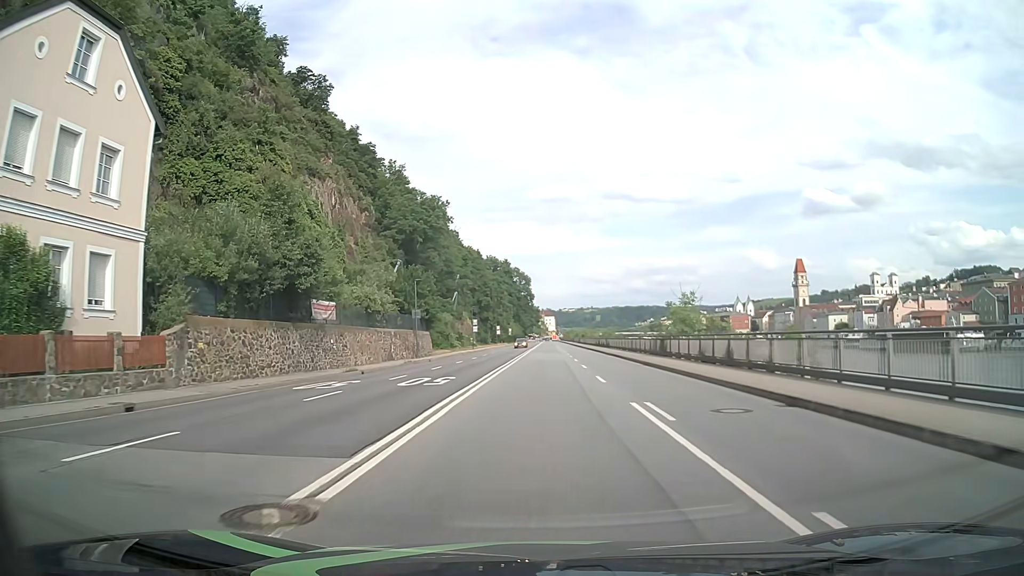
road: primary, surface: asphalt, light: Day
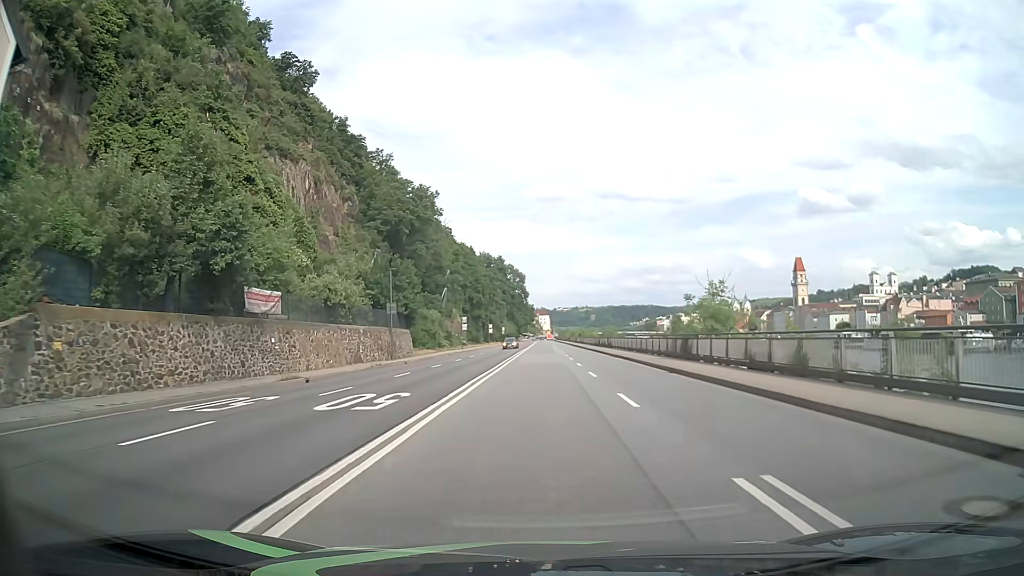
(0.0, +7.6) m; +1°
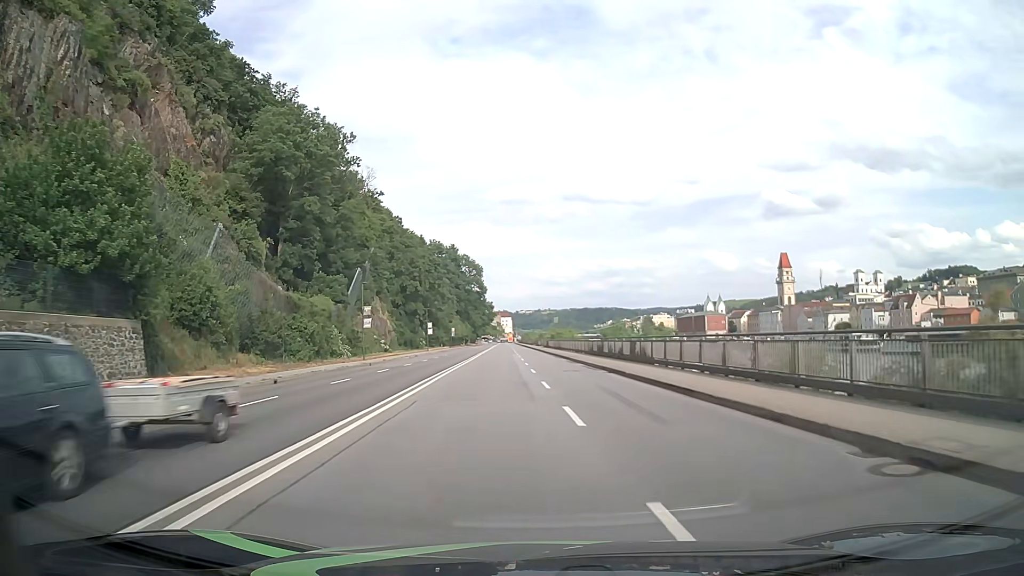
(+0.9, +38.1) m; +3°
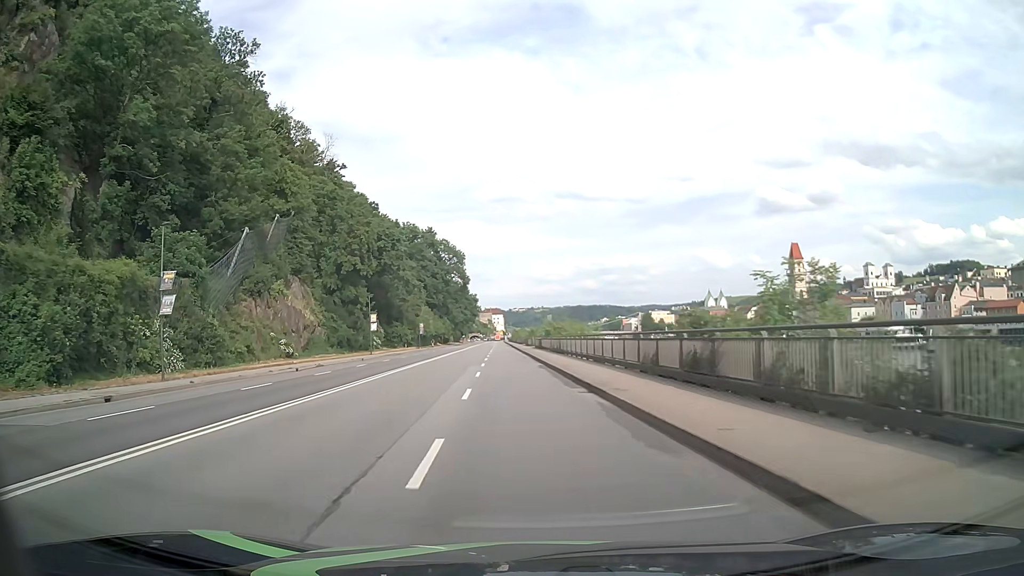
(+0.6, +30.5) m; +1°
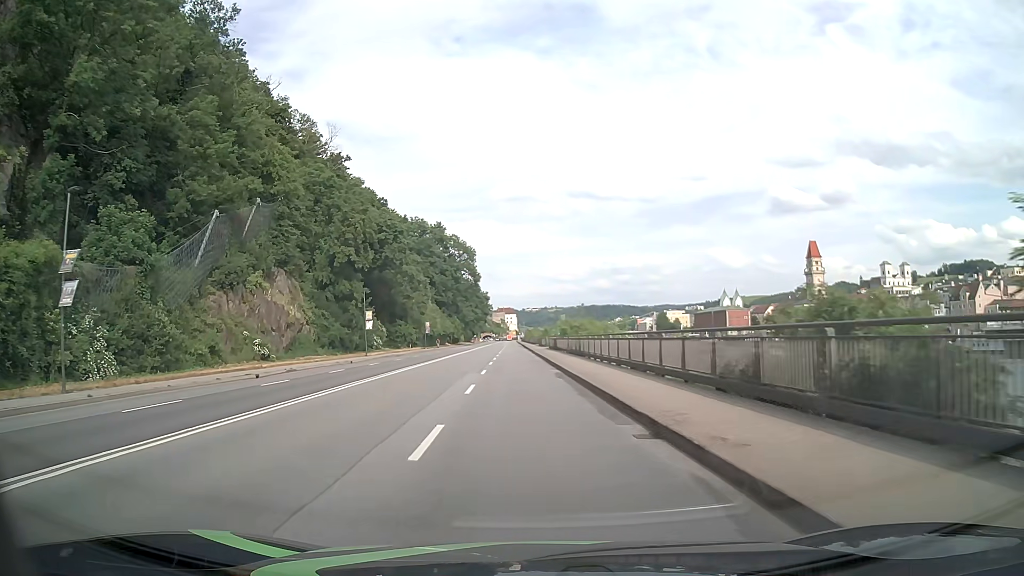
(-0.1, +7.6) m; -1°
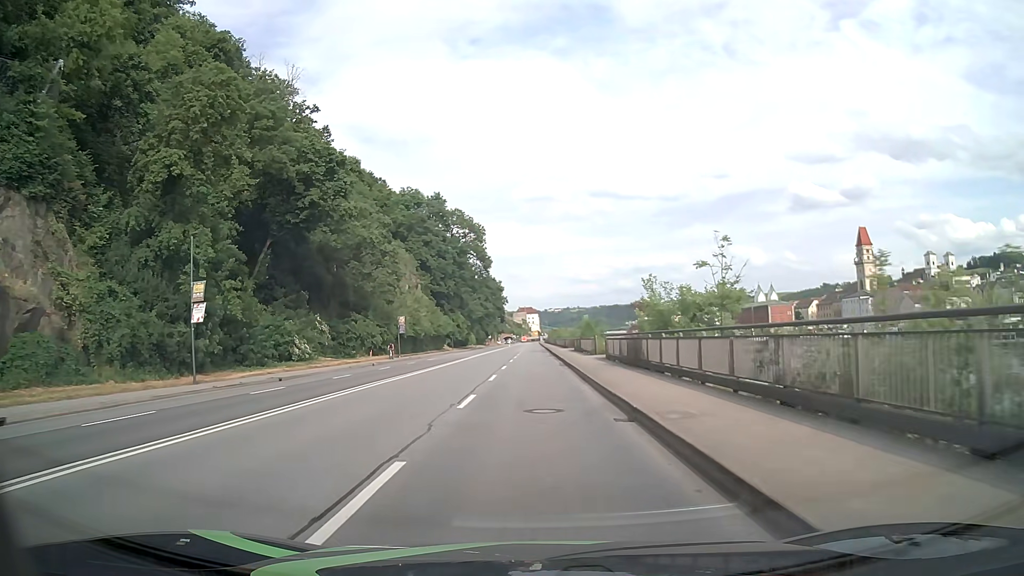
(-0.9, +38.1) m; -2°
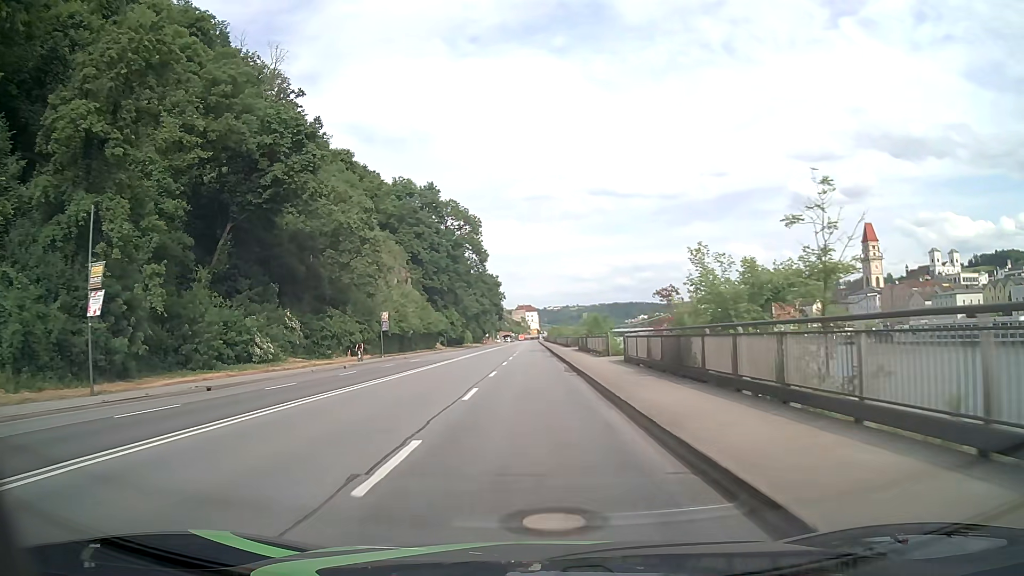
(0.0, +7.6) m; 0°
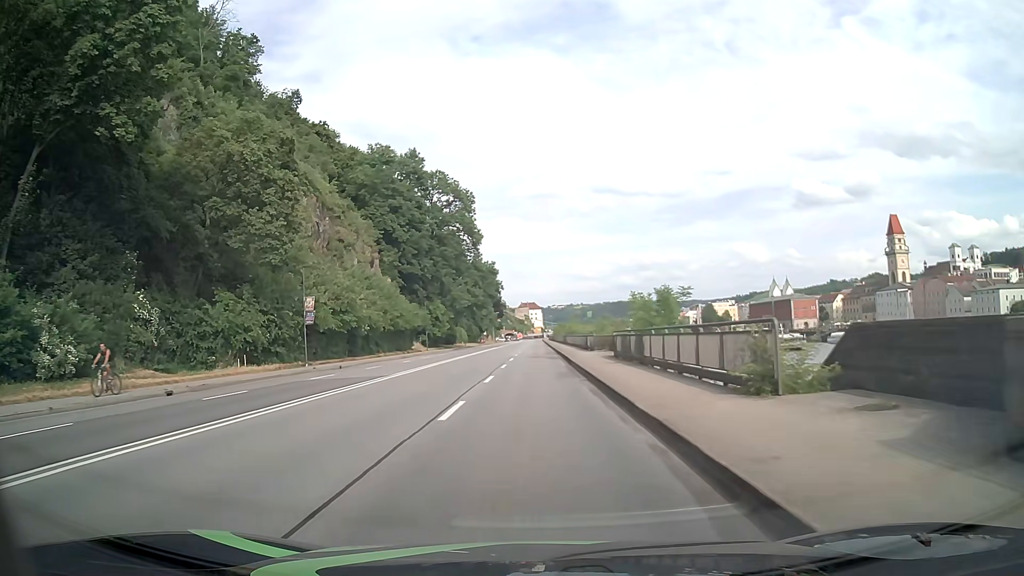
(-0.1, +22.9) m; -1°
(0, +10) (0, +20) (0, +30) (0, +40) (0, +50) (0, +60) (0, +70) (+1, +80) (+1, +90) (+1, +100) m
